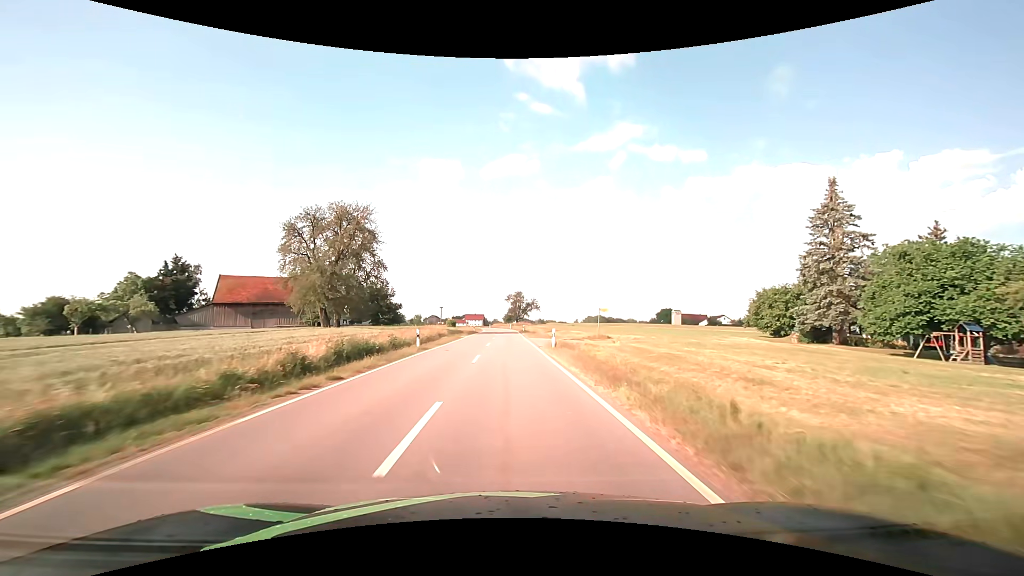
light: Day
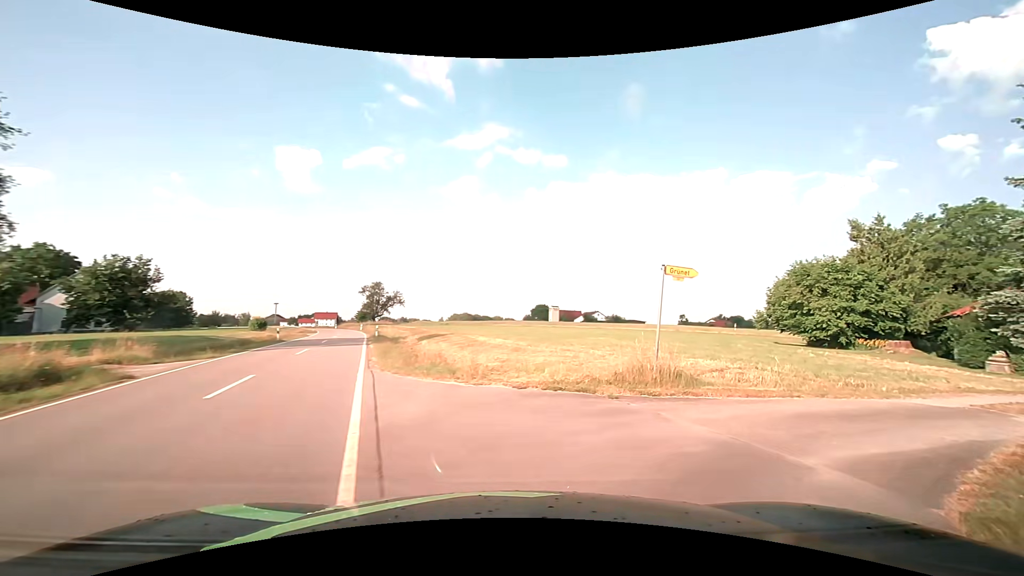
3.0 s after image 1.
(+1.0, +29.5) m; +16°
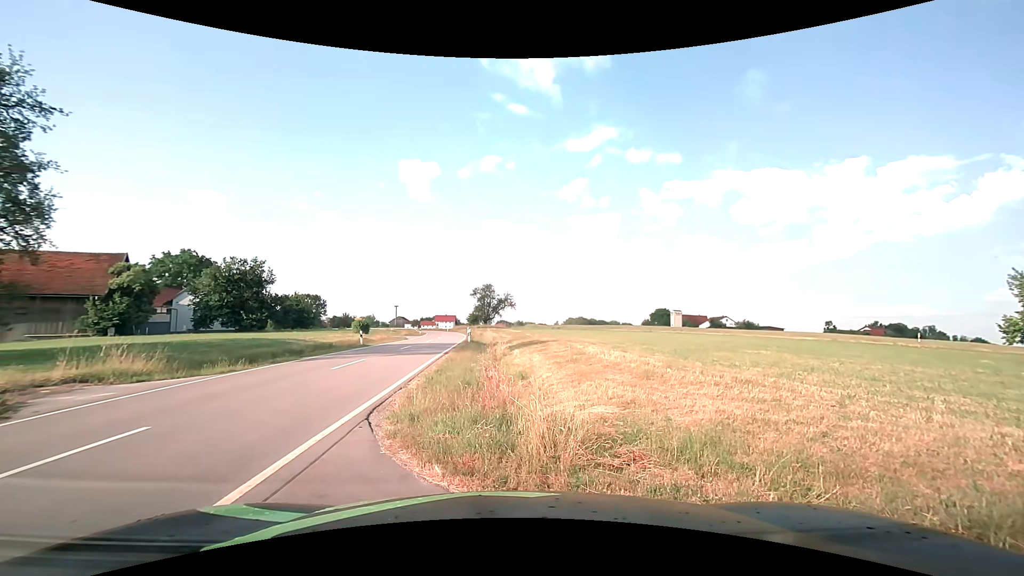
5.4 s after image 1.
(+0.2, +6.9) m; -12°
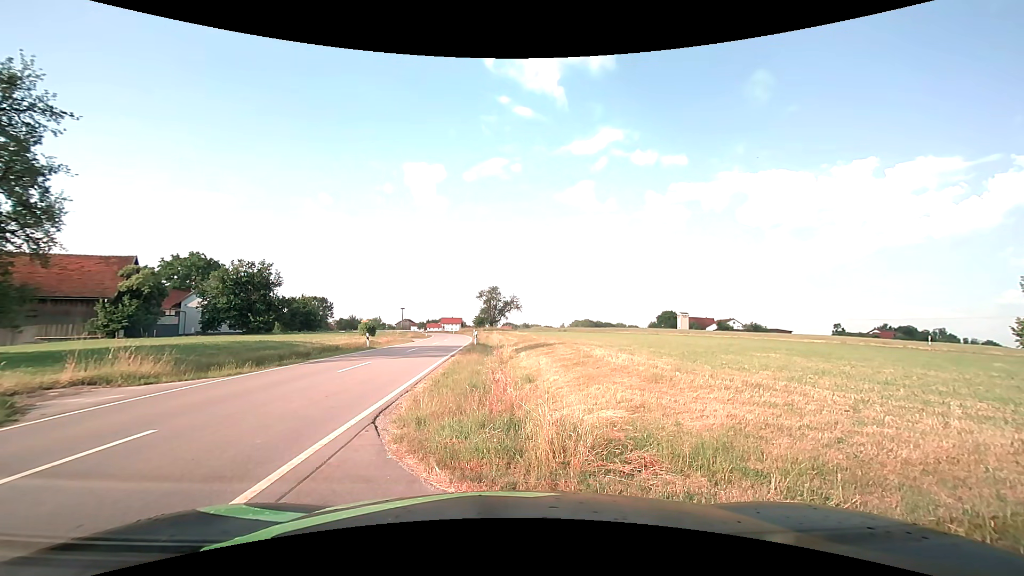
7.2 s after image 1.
(0.0, +0.2) m; 0°
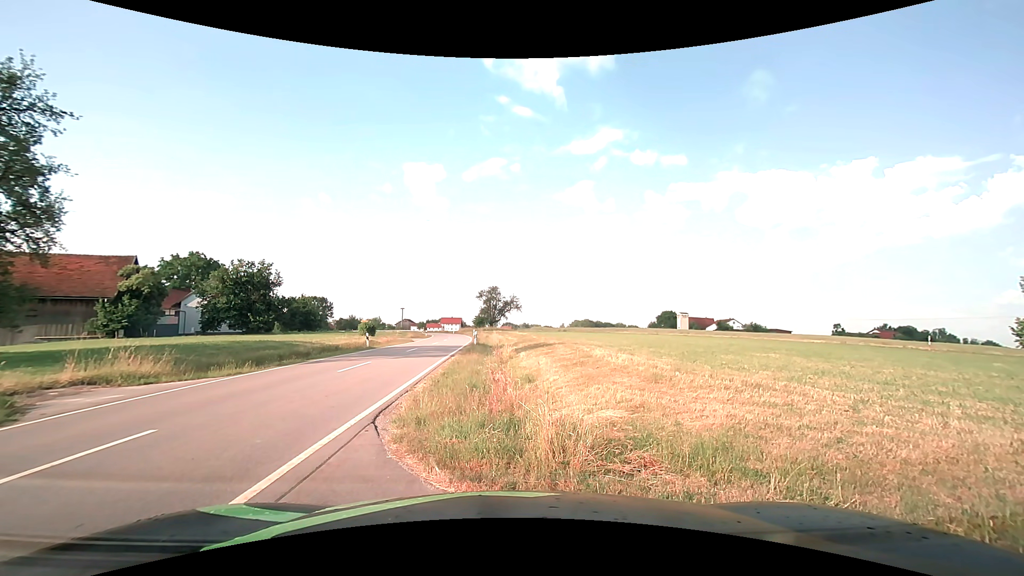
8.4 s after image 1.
(0.0, 0.0) m; 0°
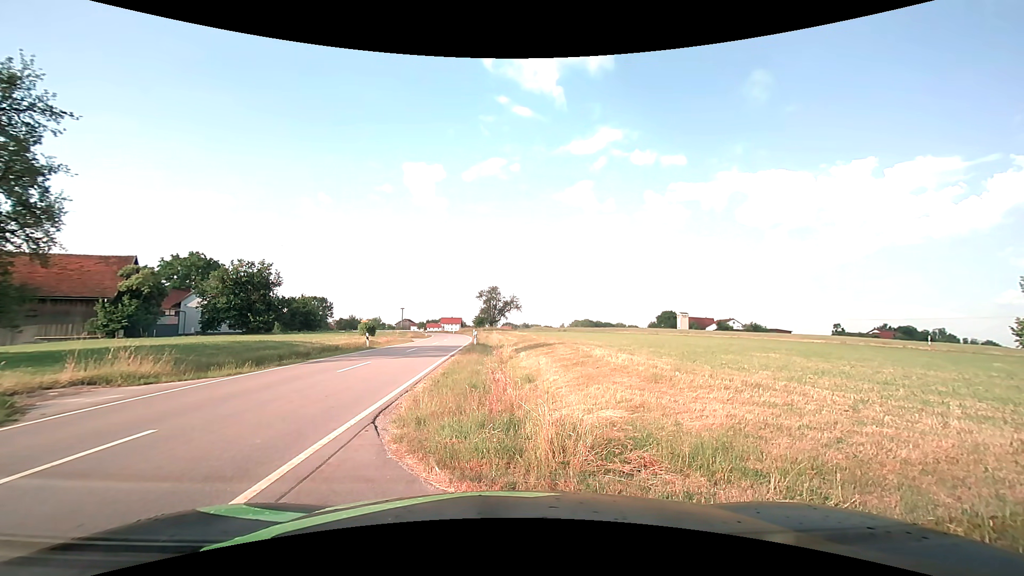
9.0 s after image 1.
(0.0, 0.0) m; 0°
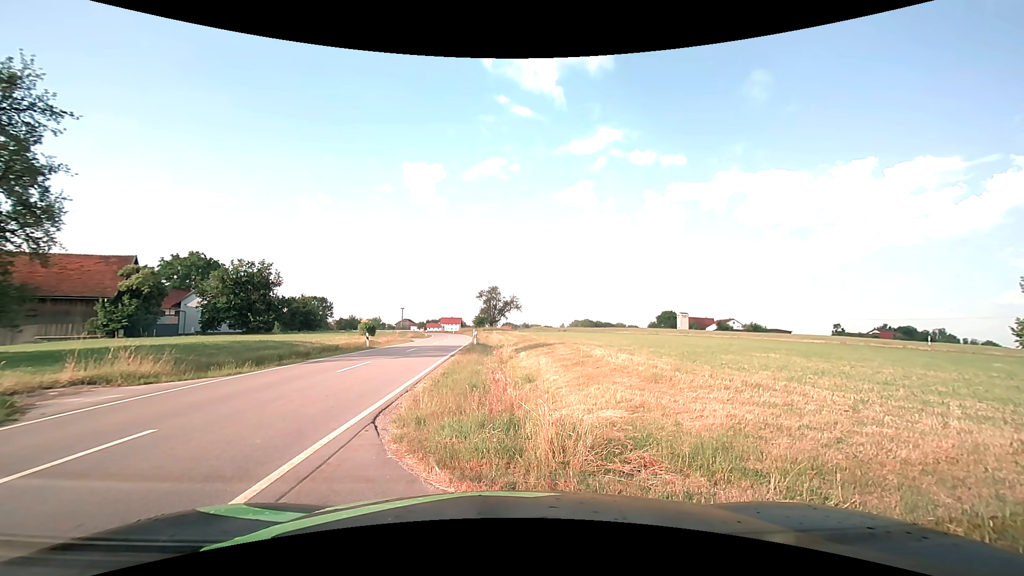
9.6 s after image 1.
(0.0, 0.0) m; 0°
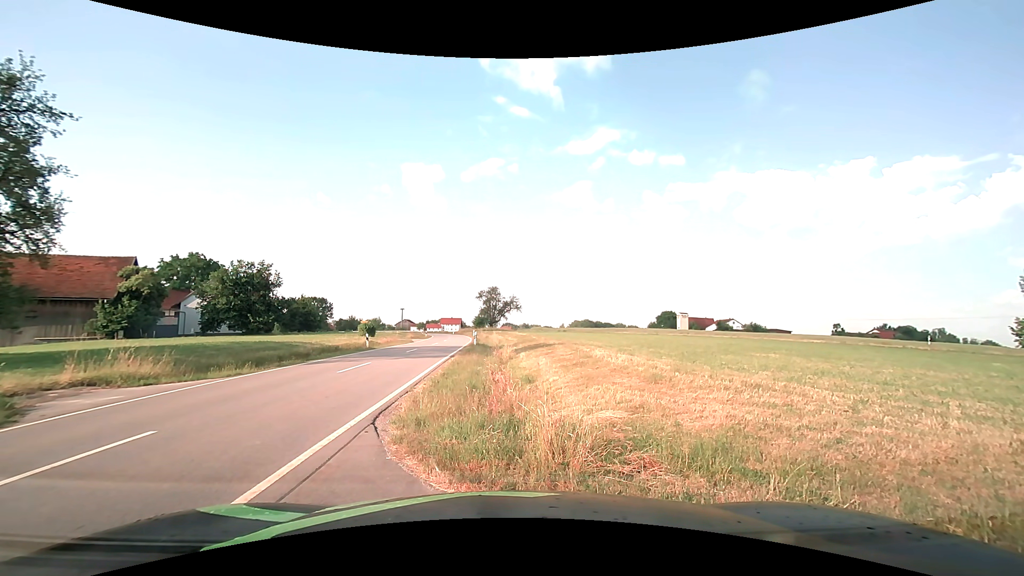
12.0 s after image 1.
(0.0, 0.0) m; 0°
(-4, +9) (-5, +19) (-6, +29) (-6, +39) (-7, +49) (-8, +59) (-9, +69) (-10, +79) (-12, +89) (-14, +98) m
